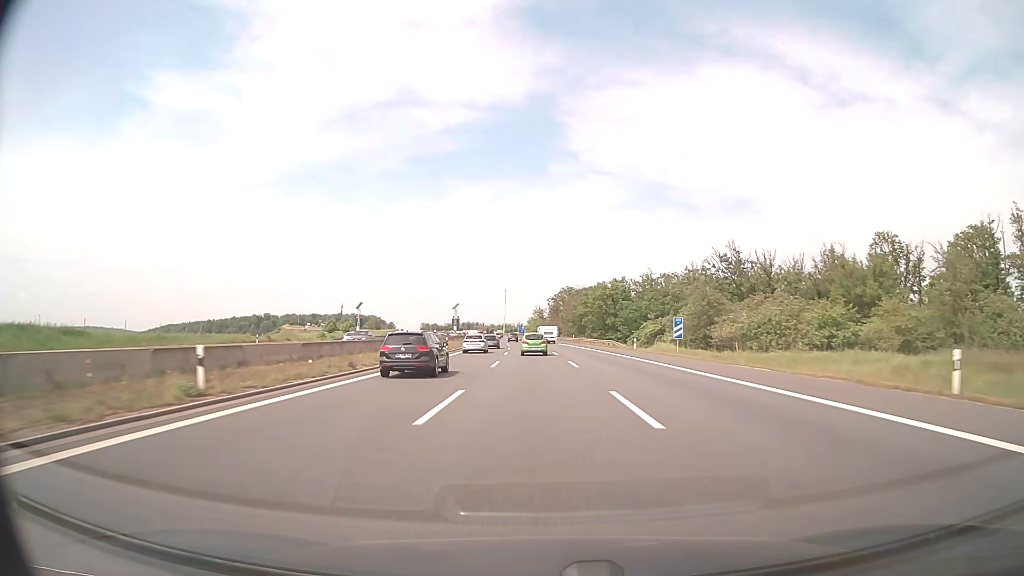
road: motorway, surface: asphalt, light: Day
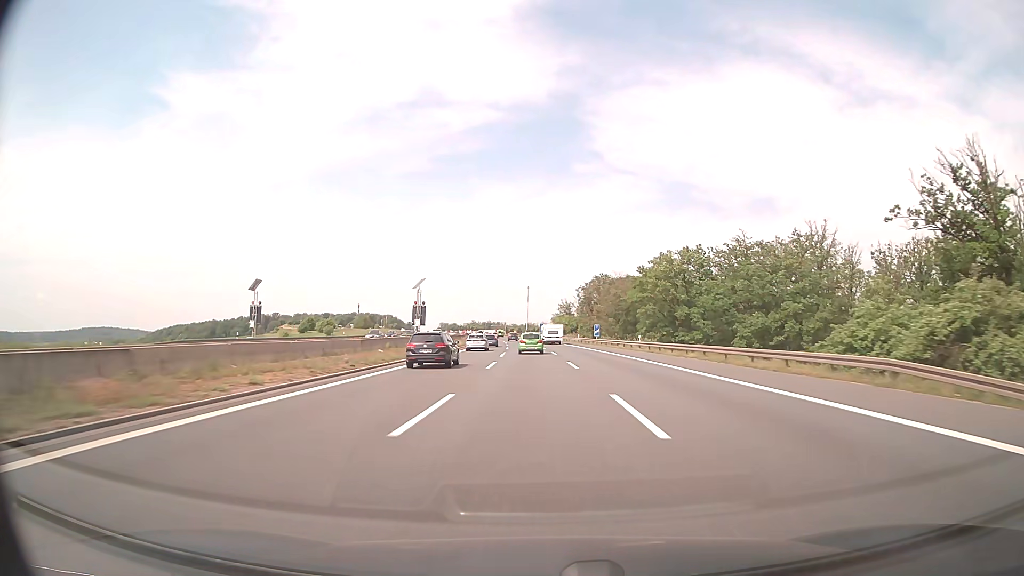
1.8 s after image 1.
(-1.0, +55.4) m; -2°
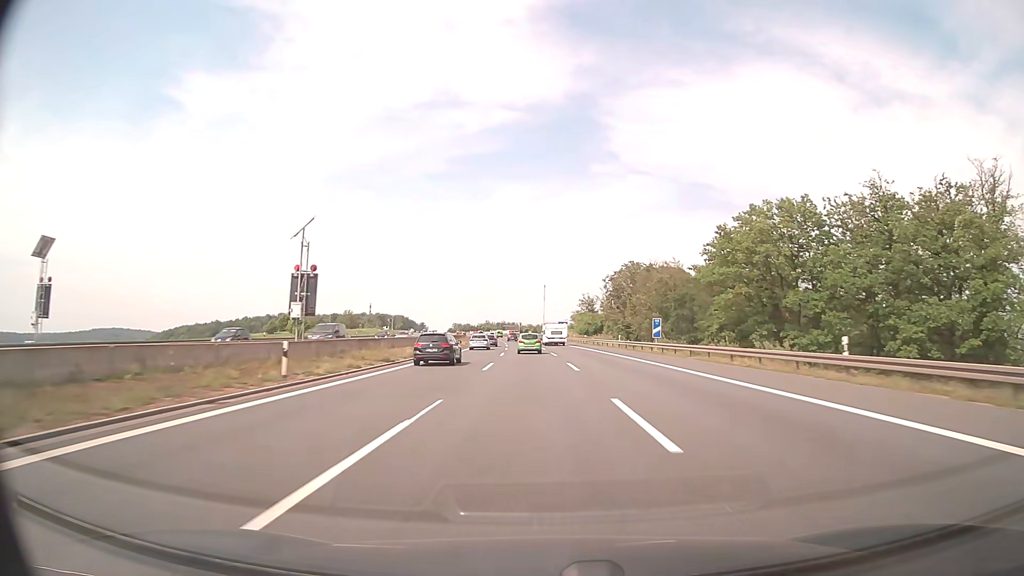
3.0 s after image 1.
(-0.5, +37.2) m; -1°
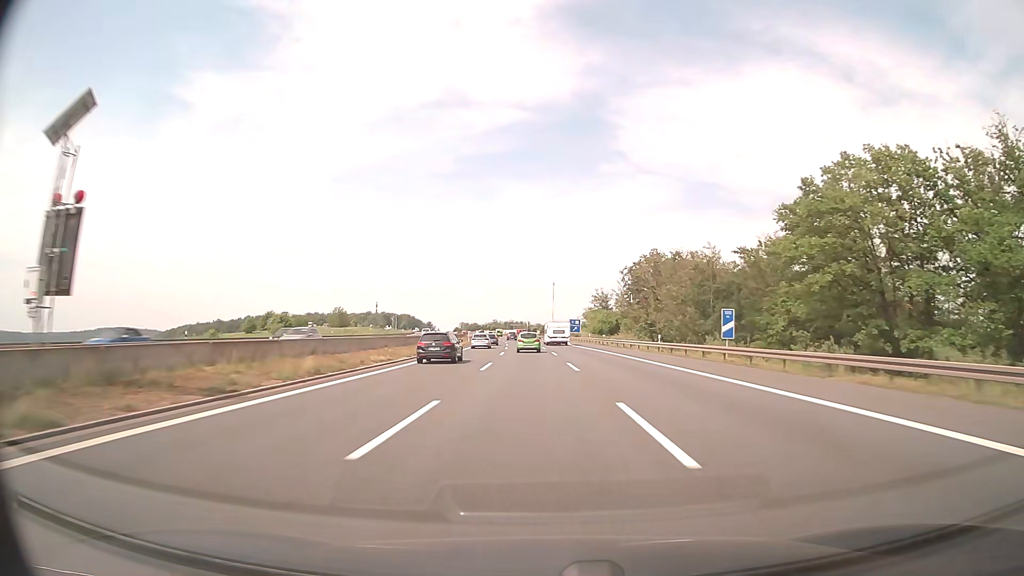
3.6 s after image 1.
(-0.1, +18.7) m; -1°
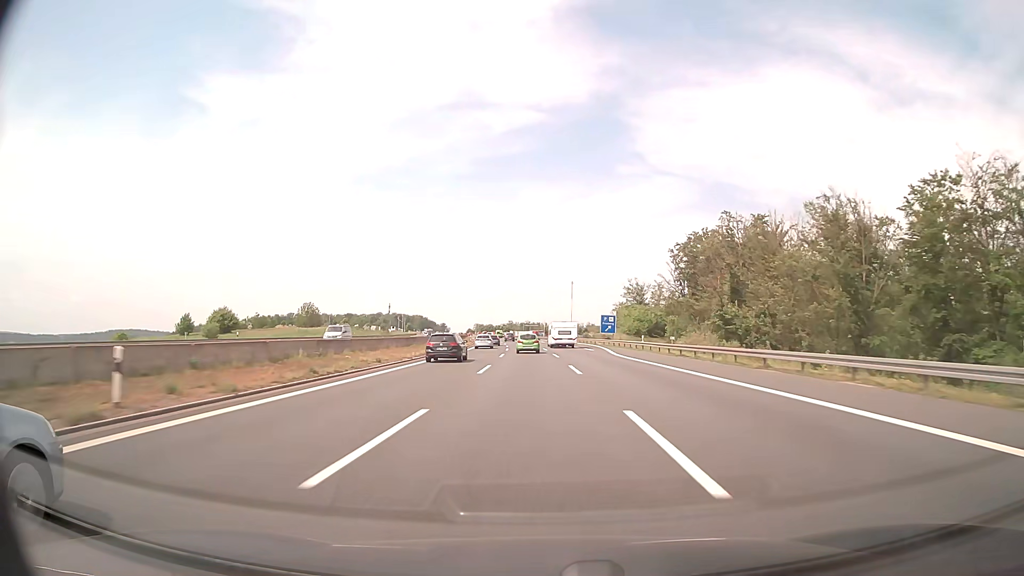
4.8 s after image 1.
(-0.5, +37.6) m; -1°
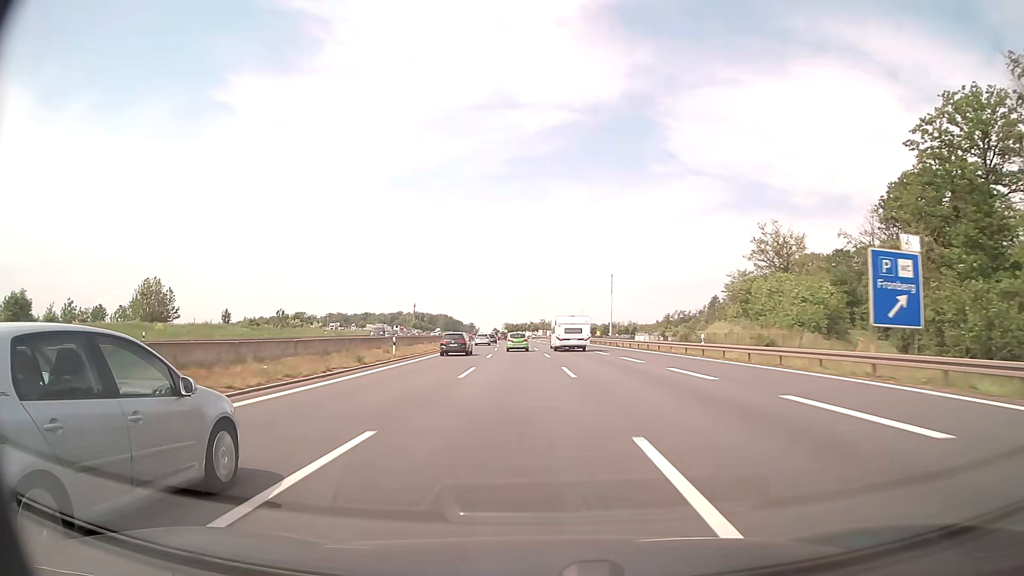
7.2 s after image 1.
(-1.5, +75.0) m; -3°
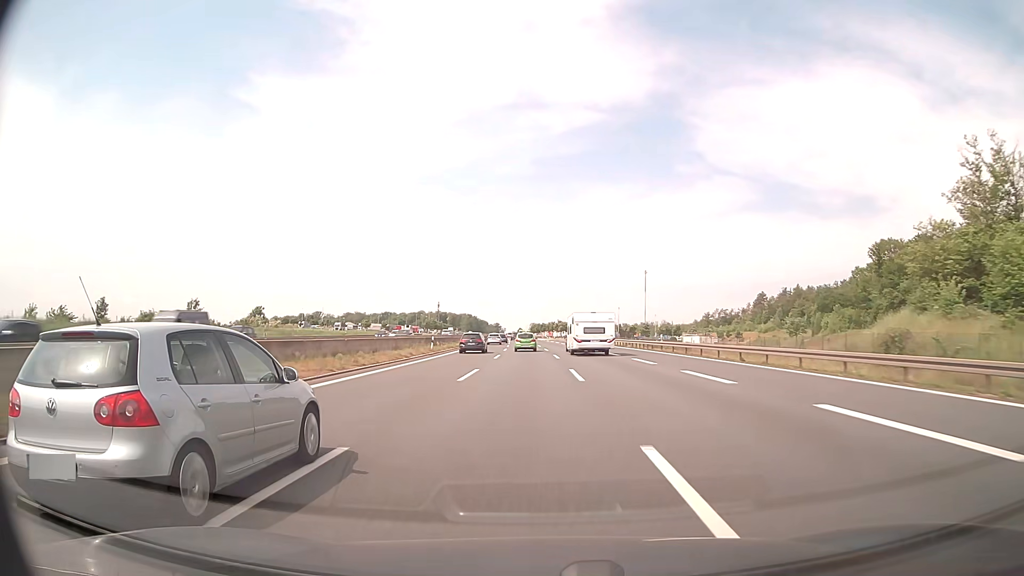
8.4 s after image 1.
(-0.9, +37.4) m; -2°
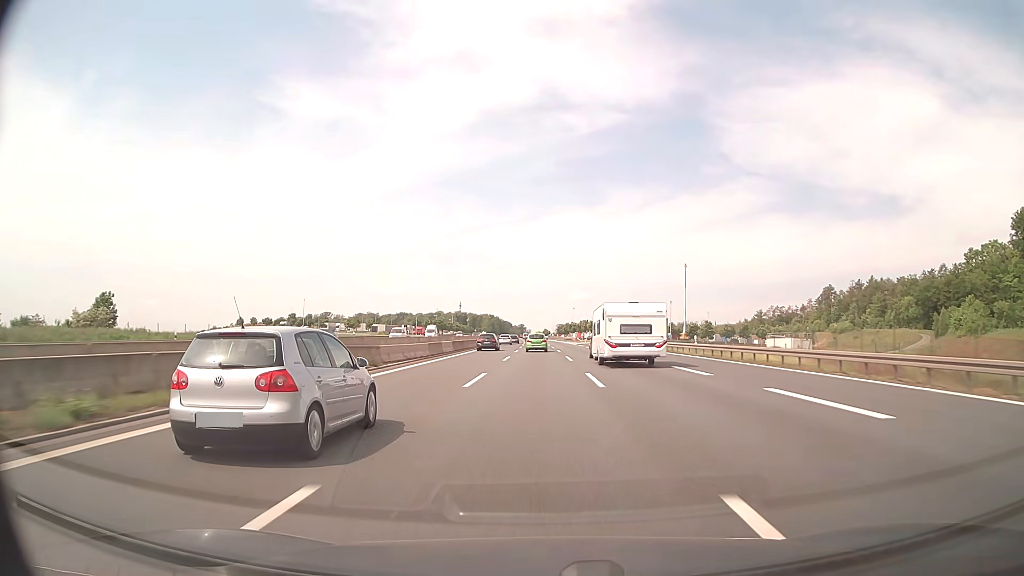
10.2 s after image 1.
(-1.3, +56.3) m; -2°
(0, +10) (0, +20) (0, +30) (0, +40) (-1, +50) (-1, +60) (-1, +70) (-1, +80) (-2, +90) (-2, +100) m
